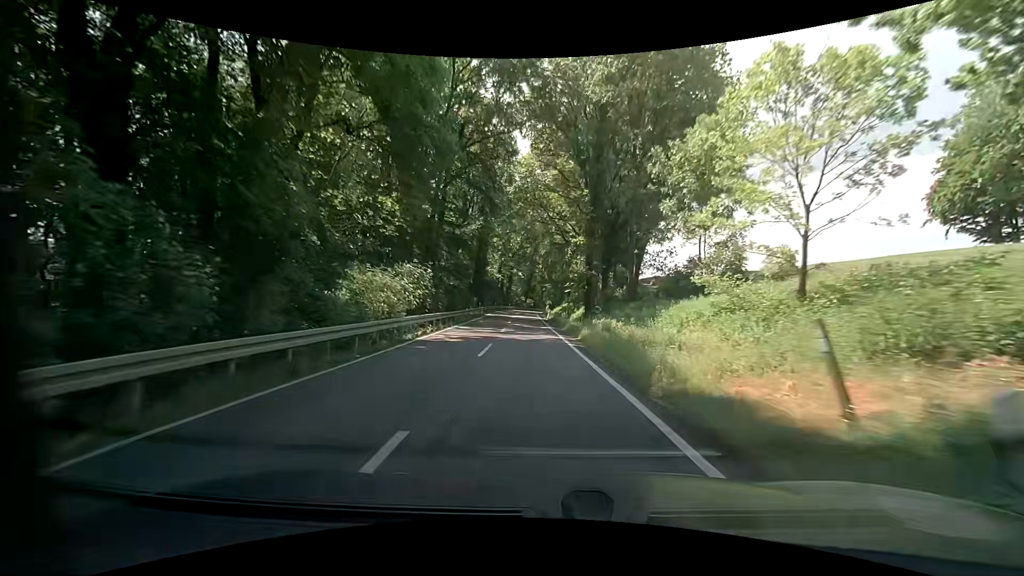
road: secondary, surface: asphalt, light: Day
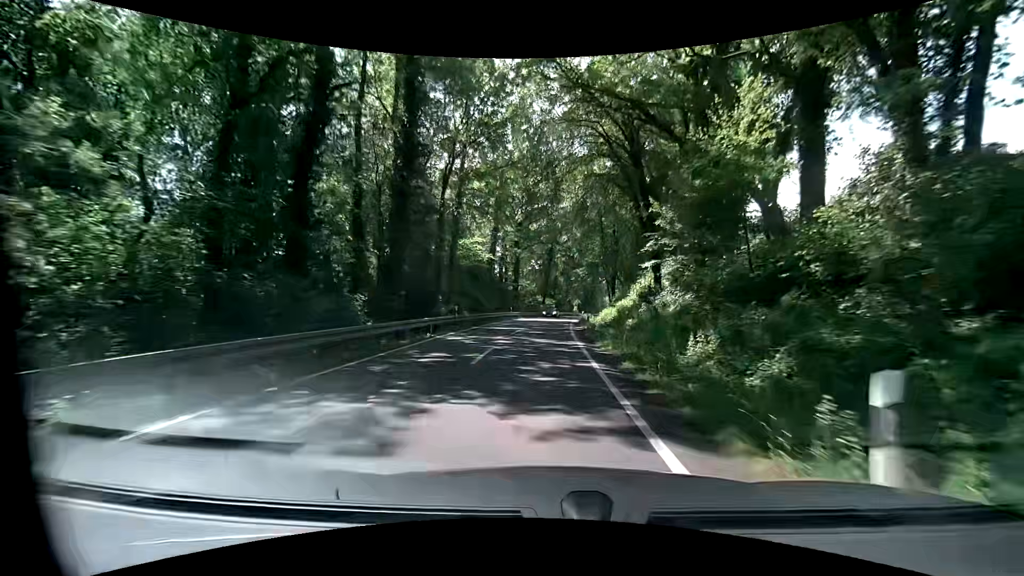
(-1.5, +49.4) m; -2°
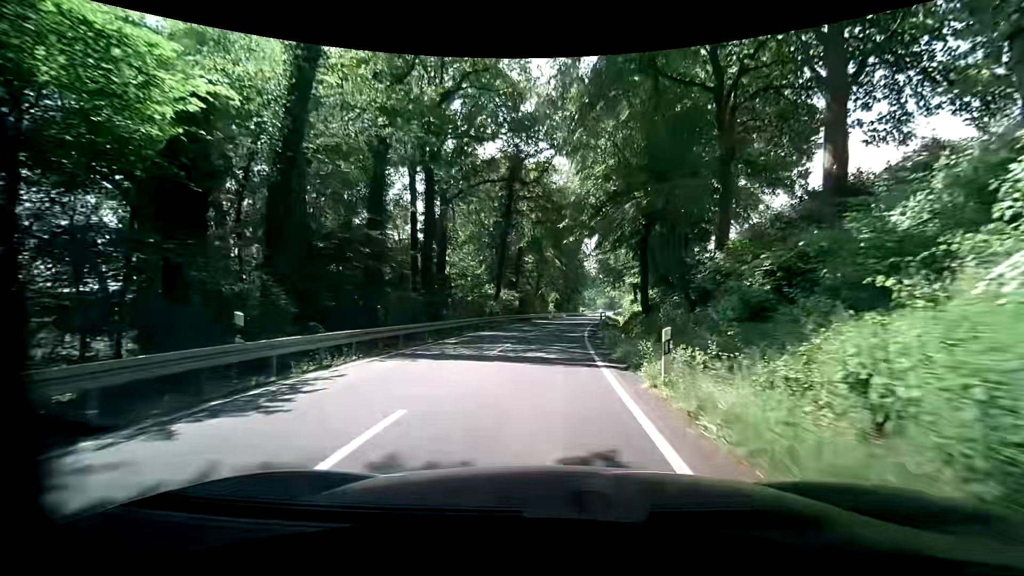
(+0.8, +44.7) m; +4°
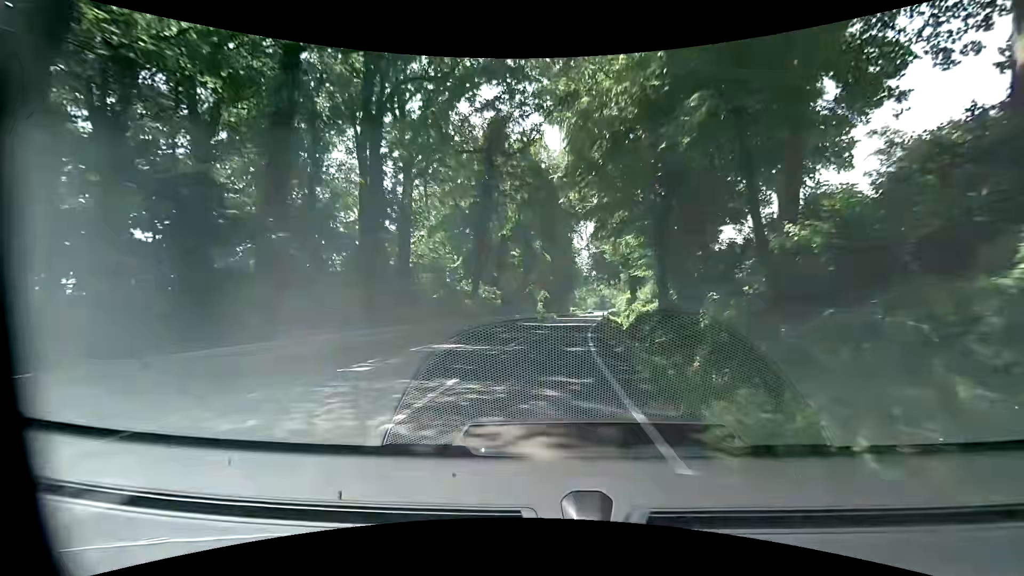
(+0.1, +9.0) m; +1°
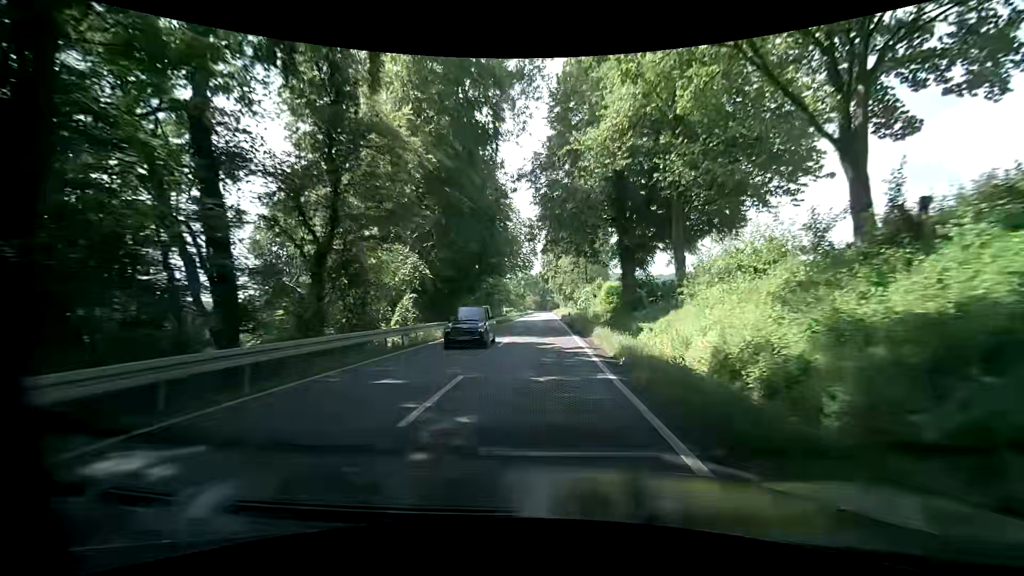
(+3.0, +47.7) m; +8°
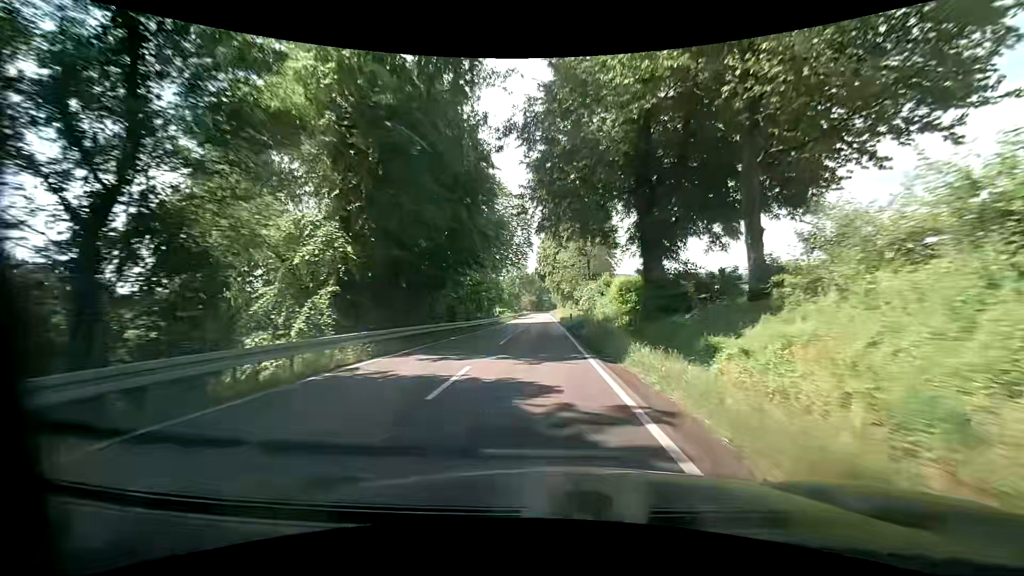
(-0.1, +10.3) m; 0°
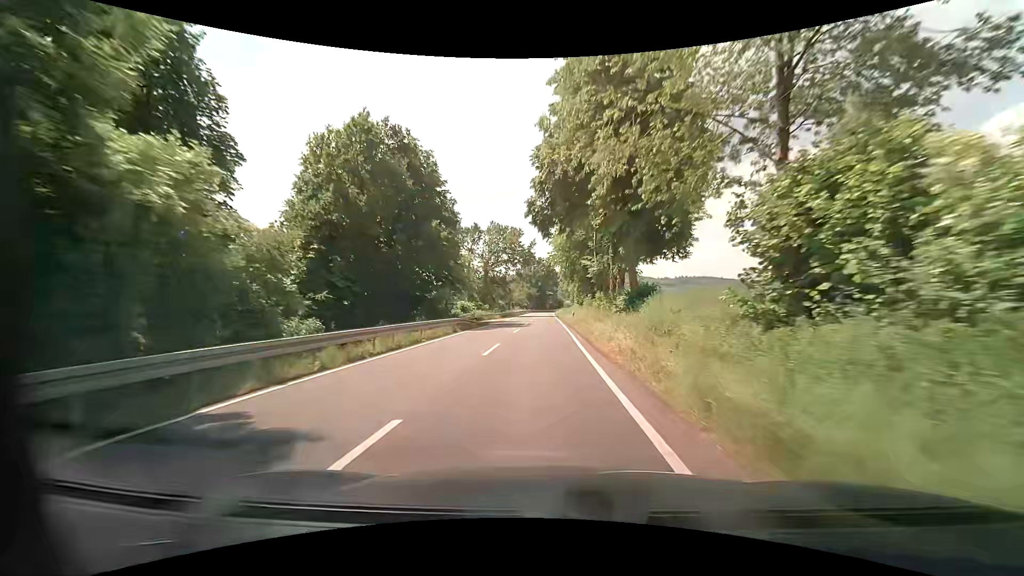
(-0.1, +53.8) m; -1°
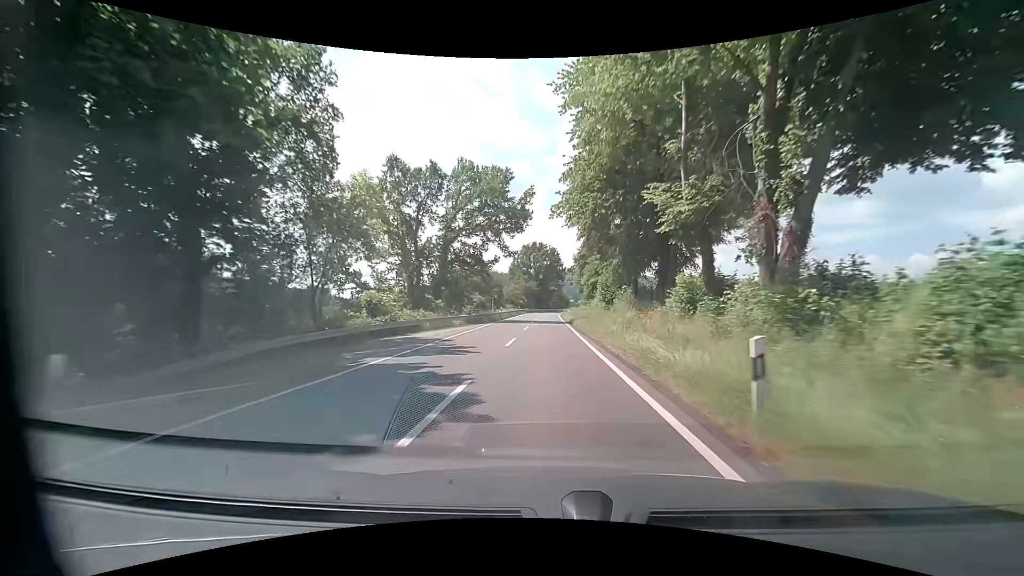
(-0.2, +32.7) m; -1°
(0, +10) (0, +20) (0, +30) (0, +40) (0, +50) (+1, +60) (+1, +70) (+1, +80) (+2, +90) (+2, +100) m
